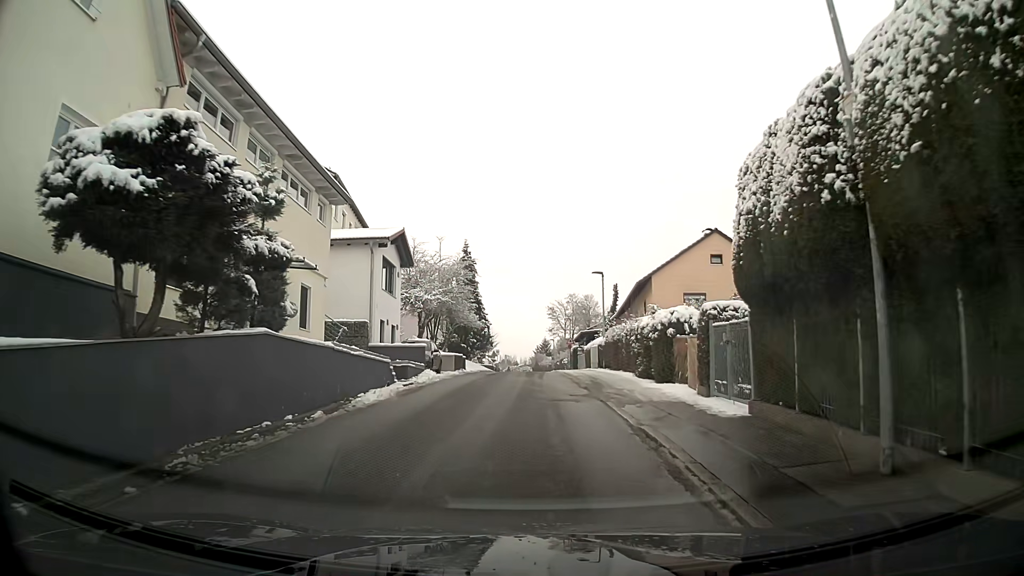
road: residential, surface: asphalt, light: Day
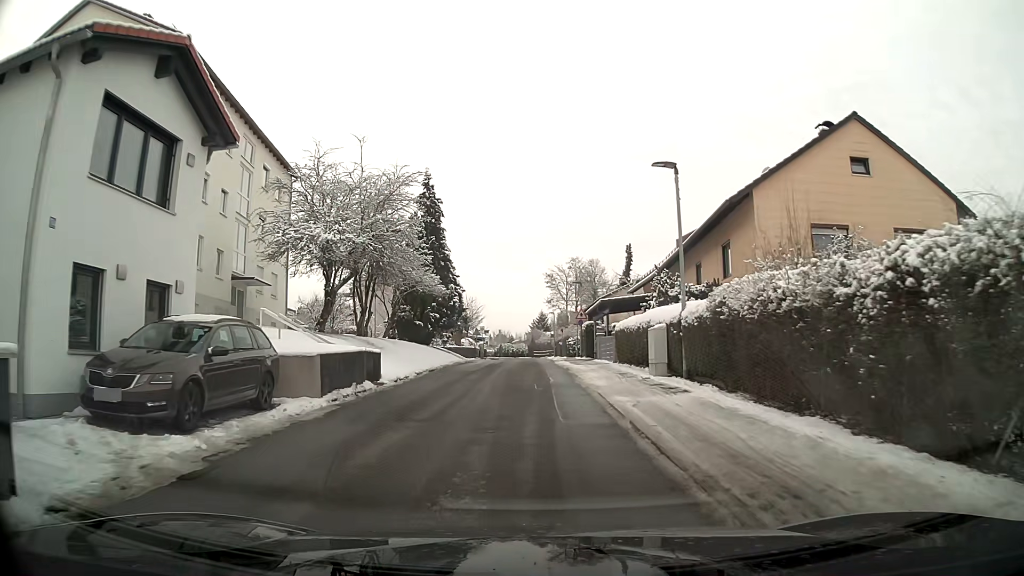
(0.0, +20.1) m; 0°
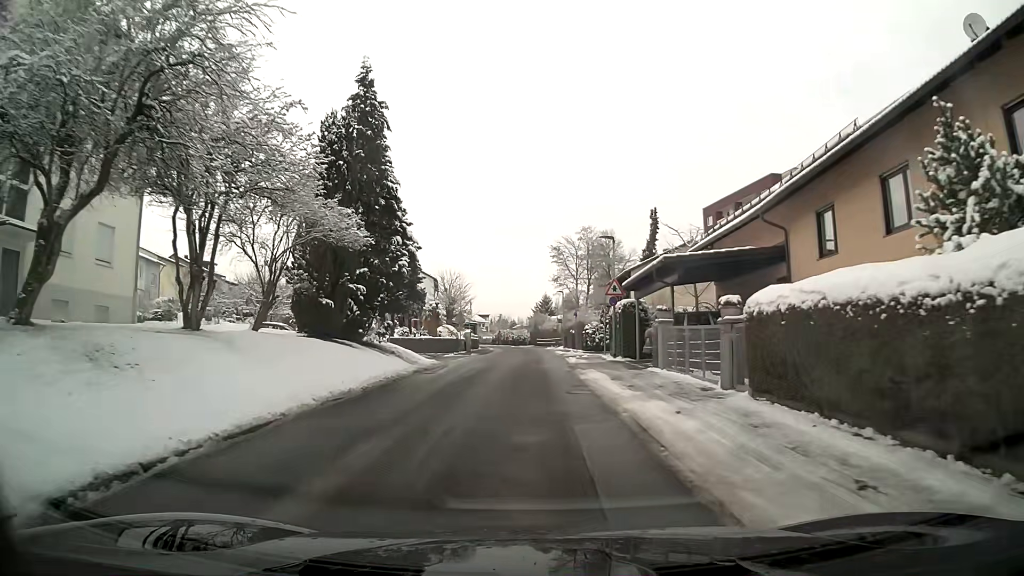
(0.0, +16.8) m; 0°
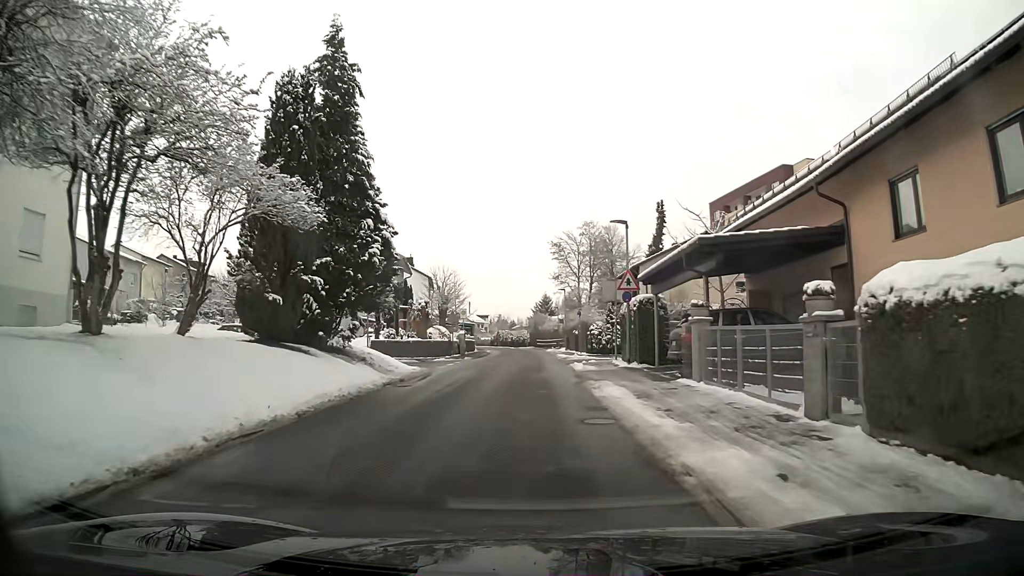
(0.0, +4.2) m; 0°
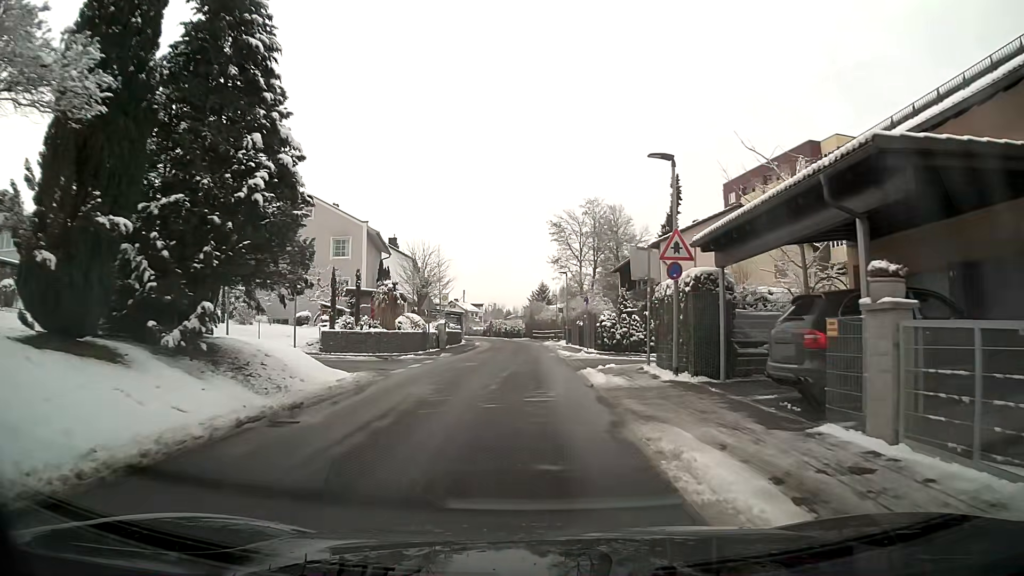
(0.0, +8.3) m; +1°
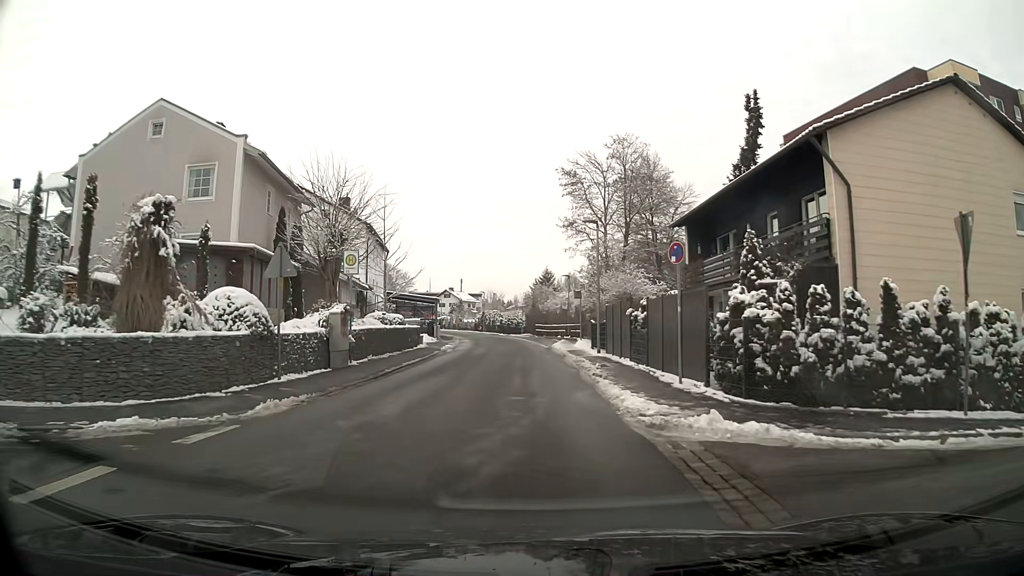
(-0.1, +21.3) m; 0°
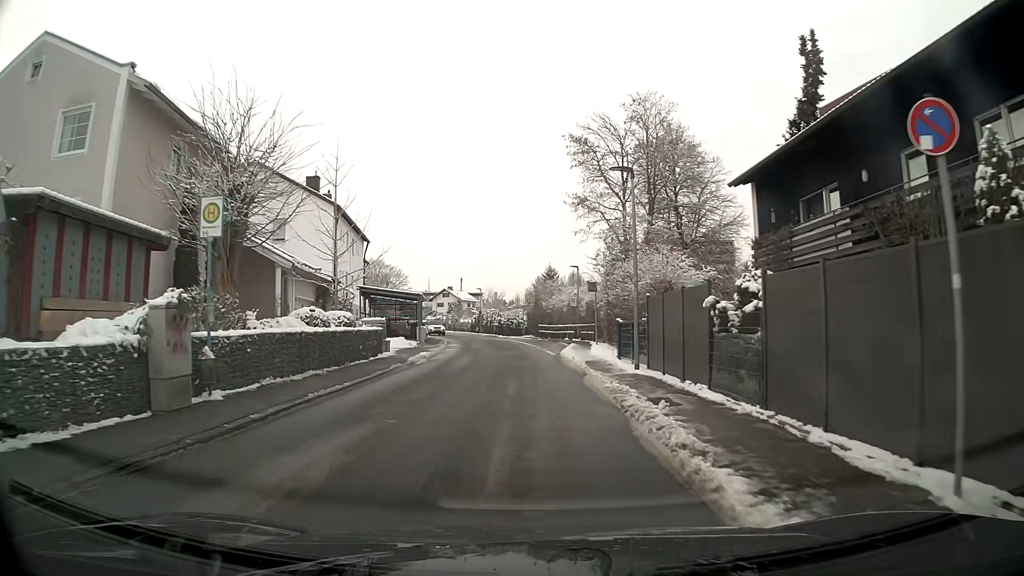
(-0.1, +9.0) m; -1°
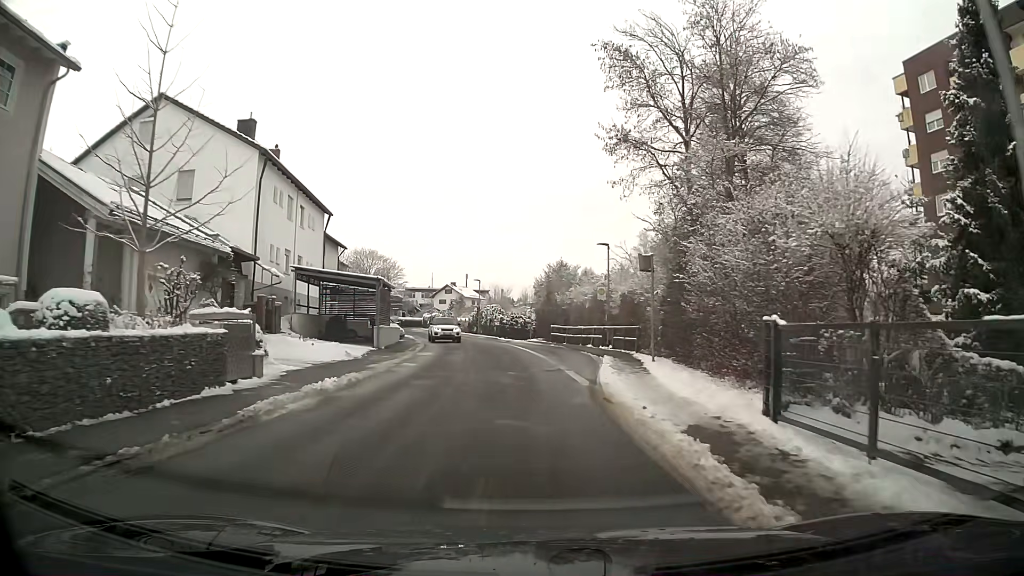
(-0.1, +13.8) m; -1°
(0, +10) (0, +20) (-1, +30) (-2, +40) (-5, +50) (-7, +59) (-10, +69) (-13, +78) (-16, +88) (-19, +98) m
